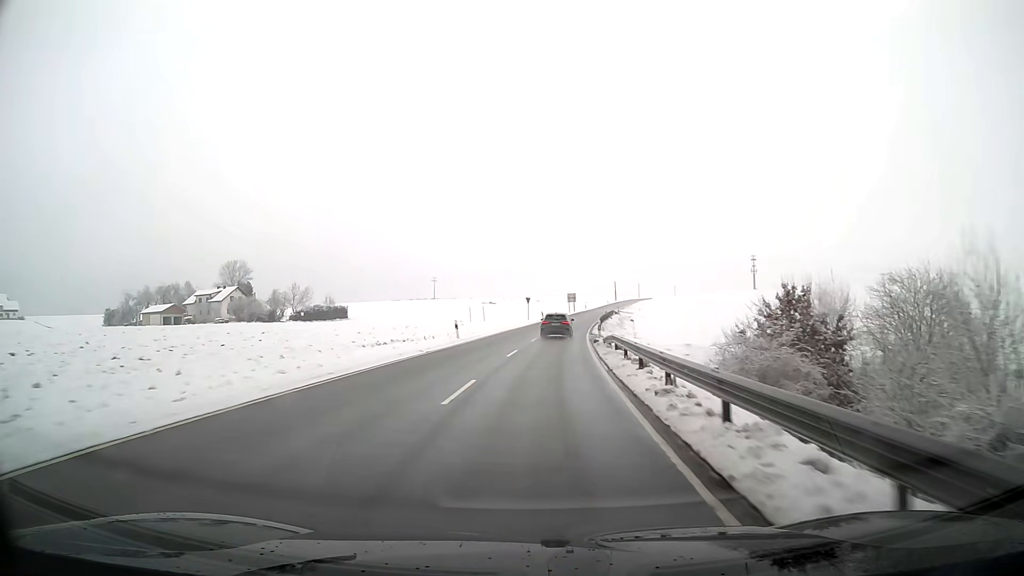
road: secondary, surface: asphalt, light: Day
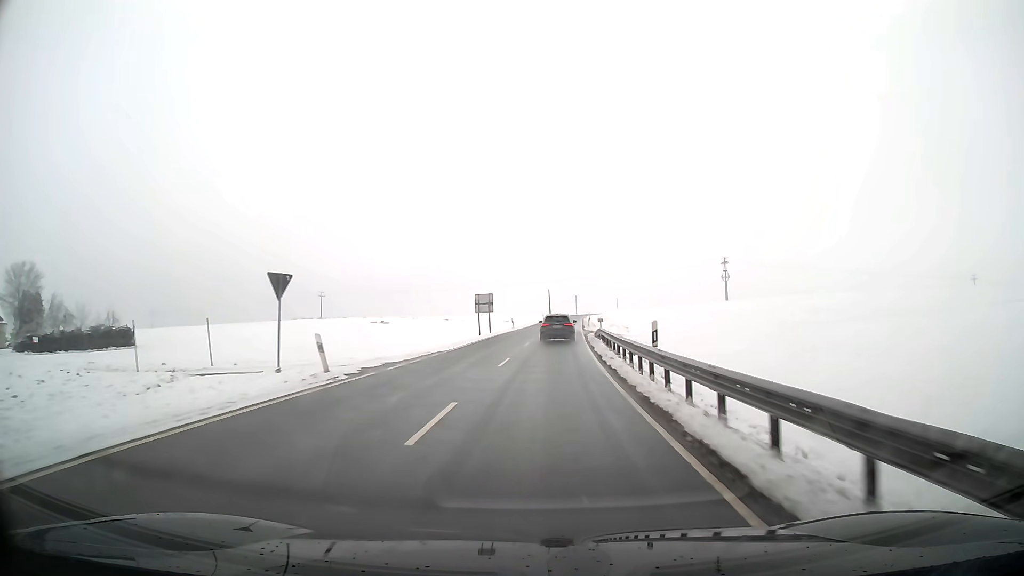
(+3.9, +62.9) m; +7°
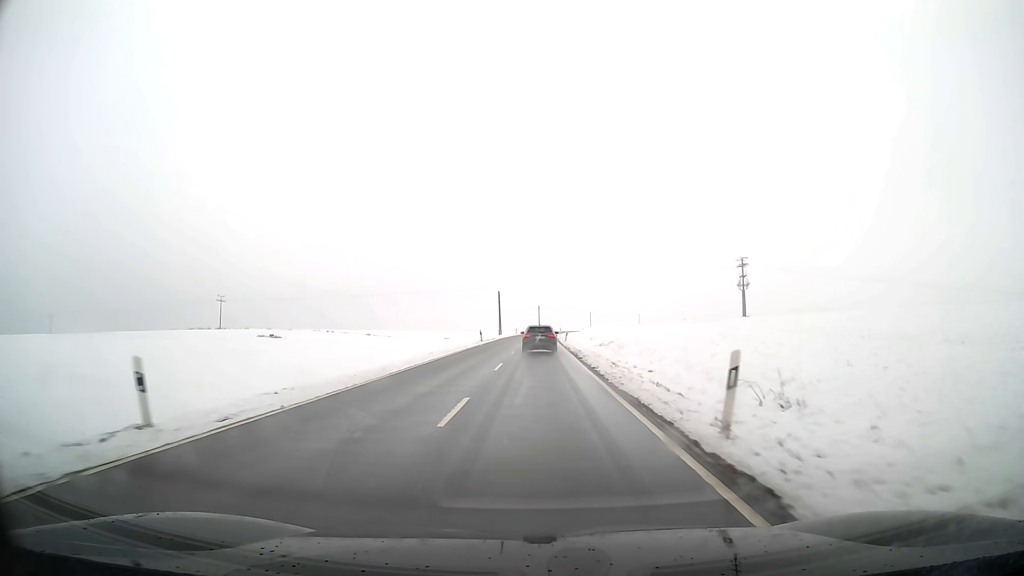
(+2.2, +57.5) m; +3°
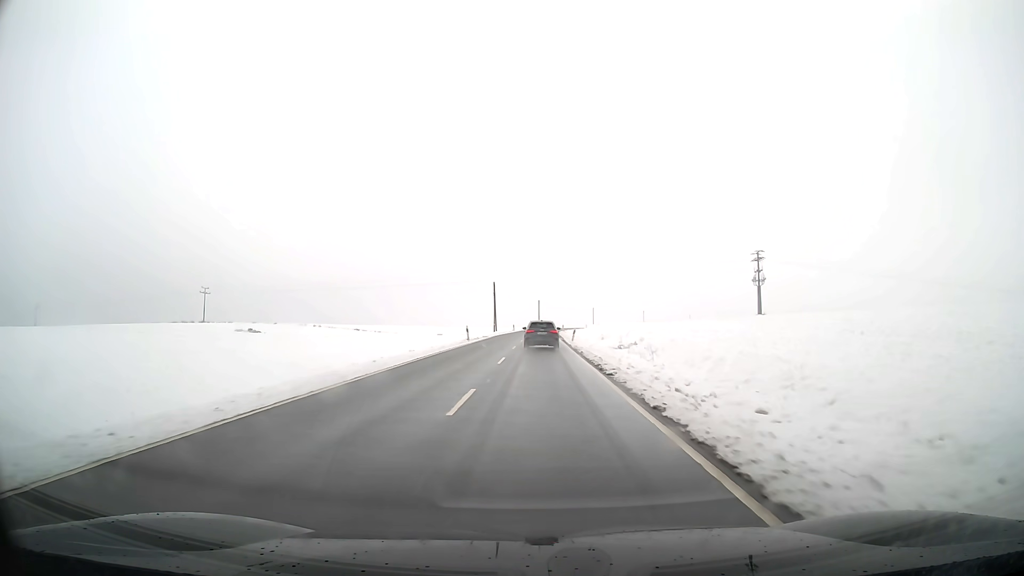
(0.0, +11.4) m; 0°
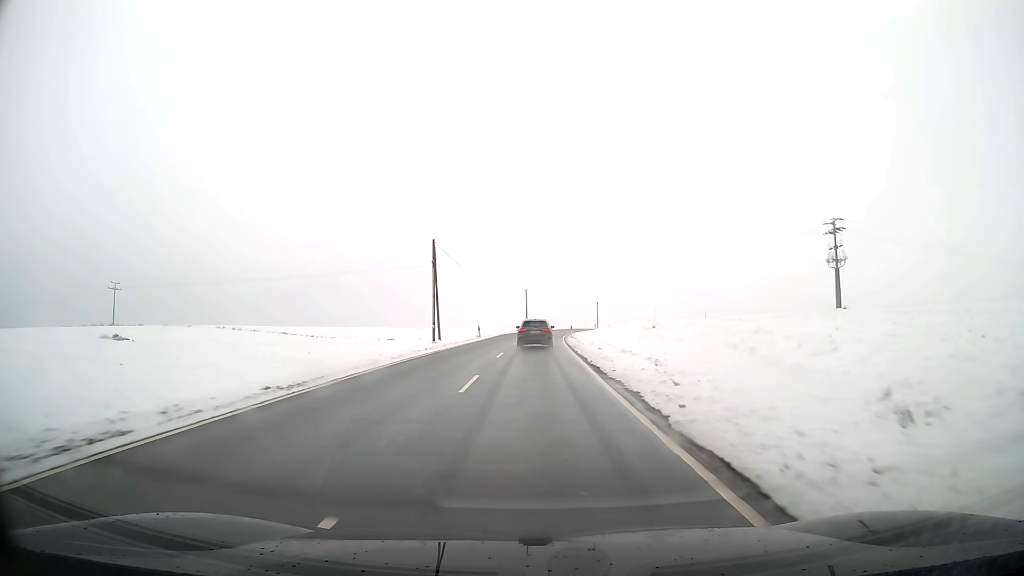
(+0.4, +45.1) m; +1°
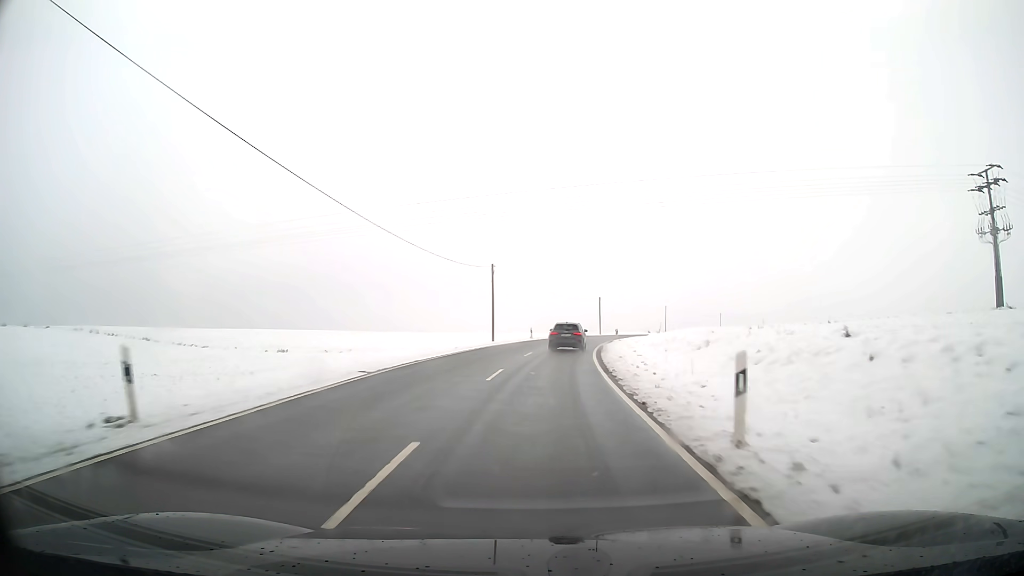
(+0.6, +45.0) m; +2°
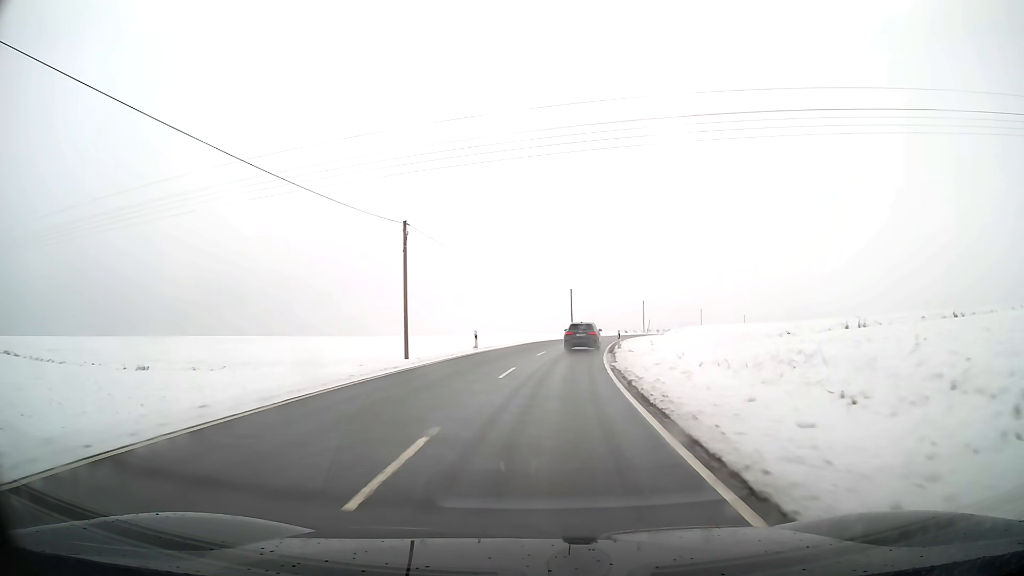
(+0.7, +22.8) m; +4°
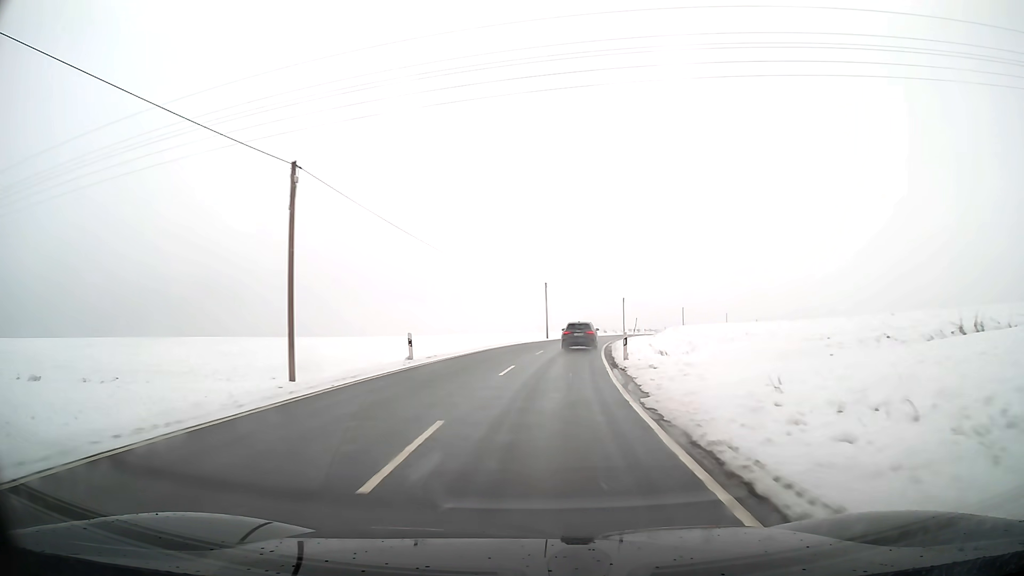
(+0.2, +11.5) m; +2°
